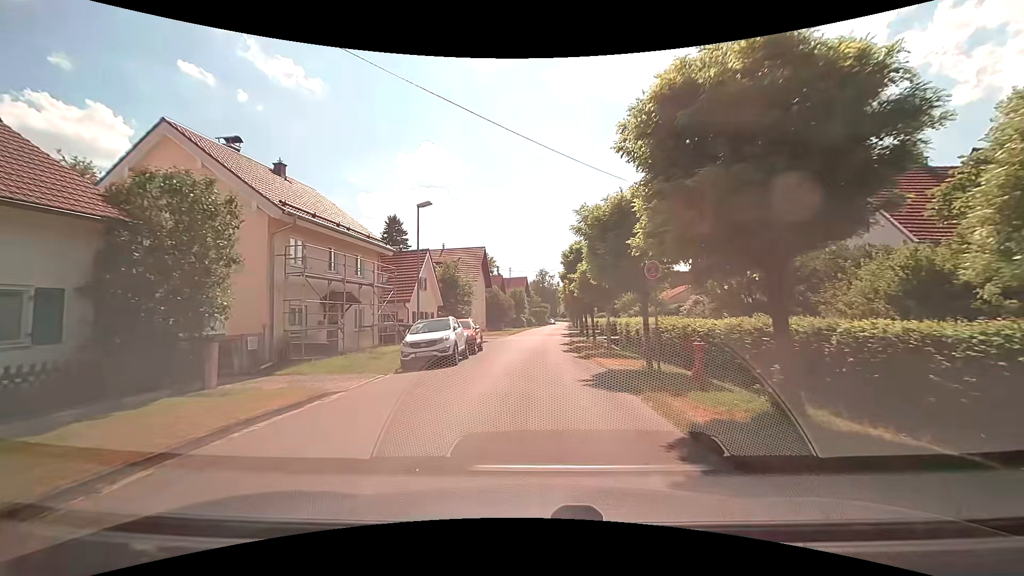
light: Day
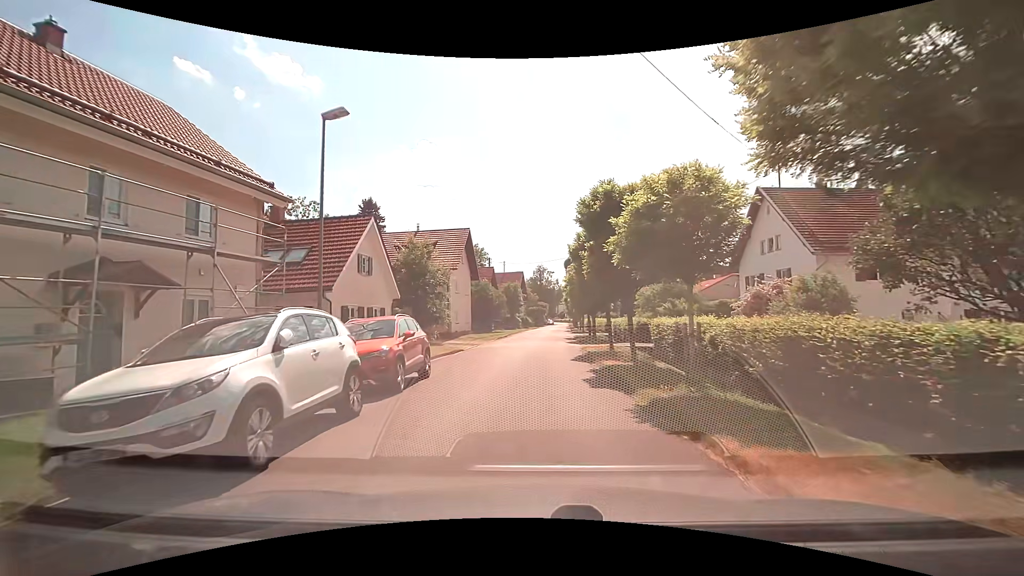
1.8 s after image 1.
(0.0, +11.7) m; 0°
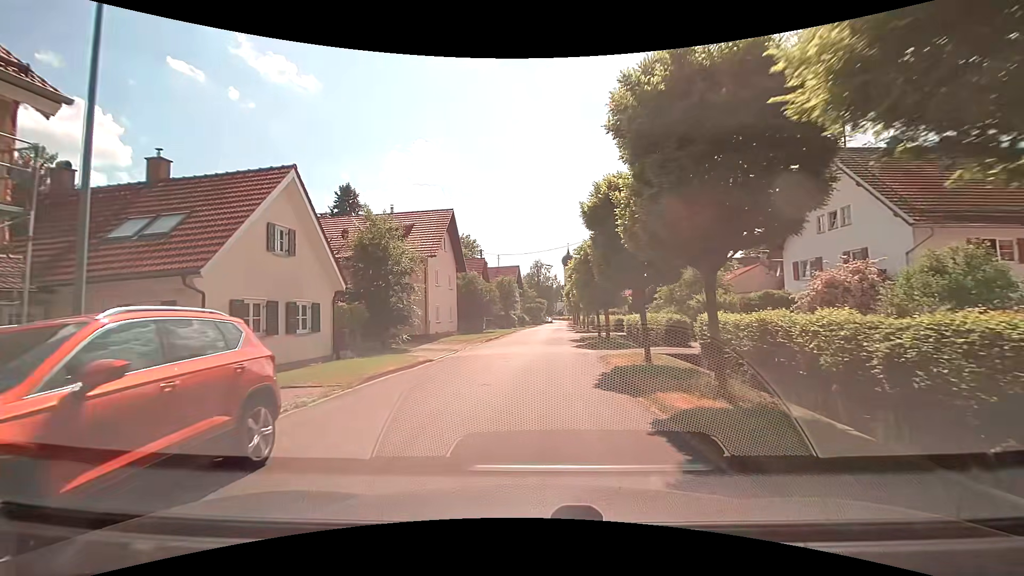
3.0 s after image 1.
(+0.1, +7.6) m; 0°
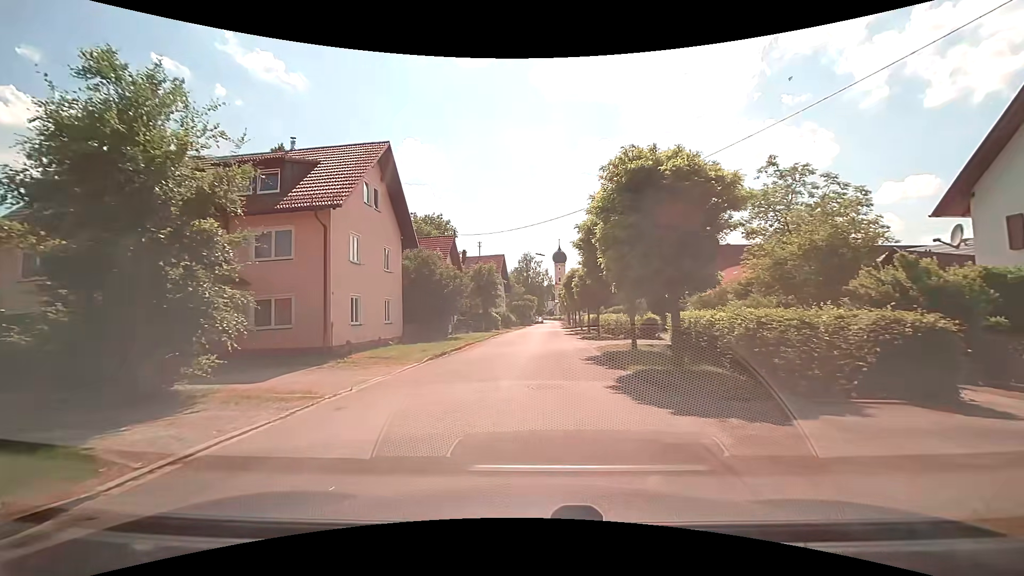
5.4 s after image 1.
(+0.3, +14.9) m; +2°
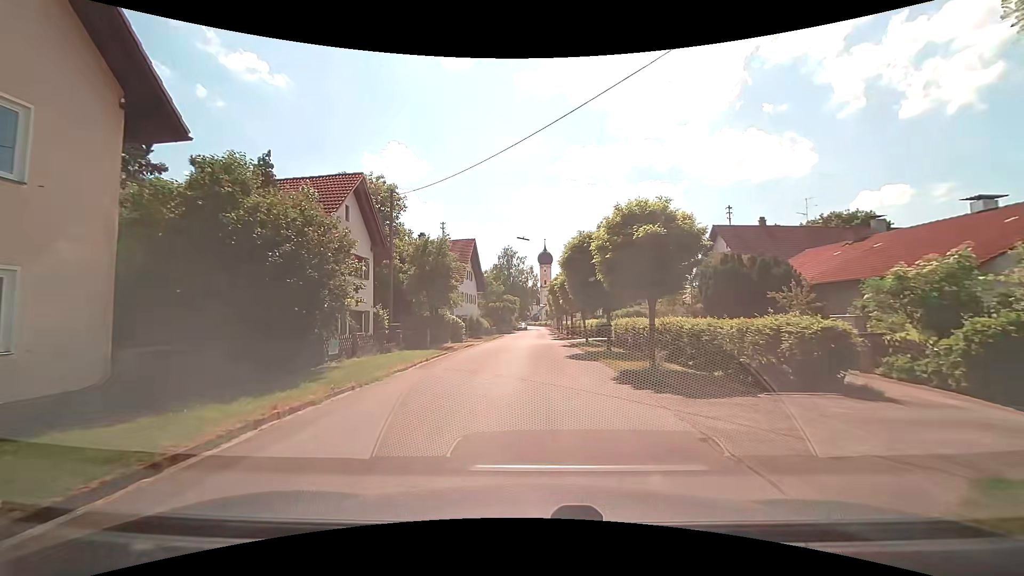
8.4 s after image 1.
(+0.1, +18.7) m; +2°
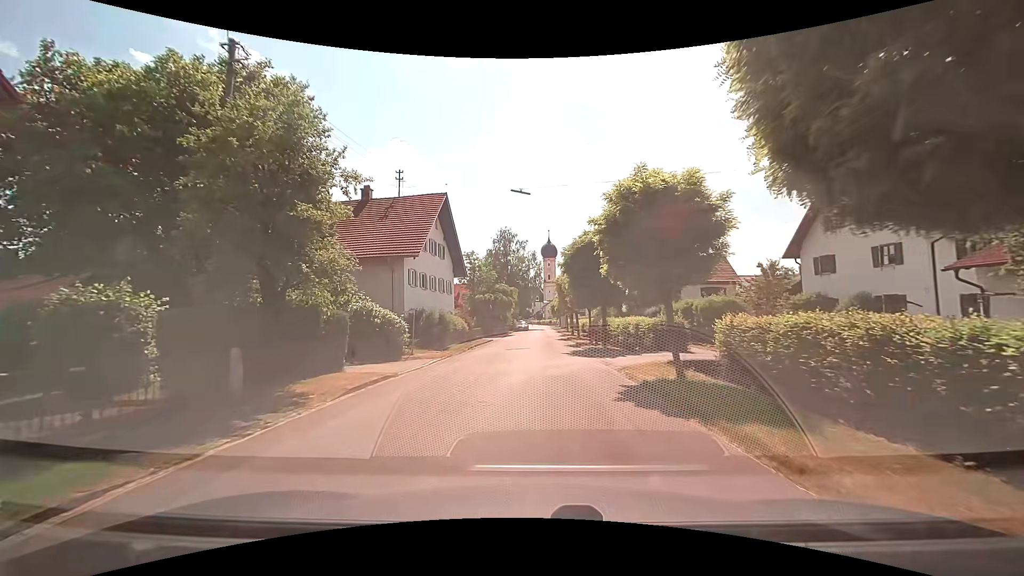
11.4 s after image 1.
(-0.3, +19.4) m; -1°
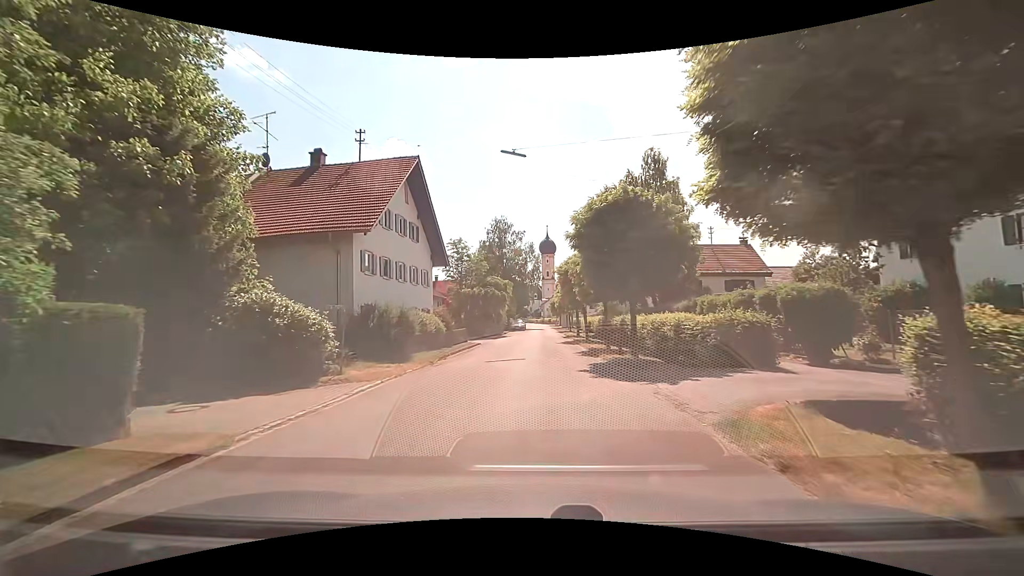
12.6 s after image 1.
(0.0, +8.0) m; 0°
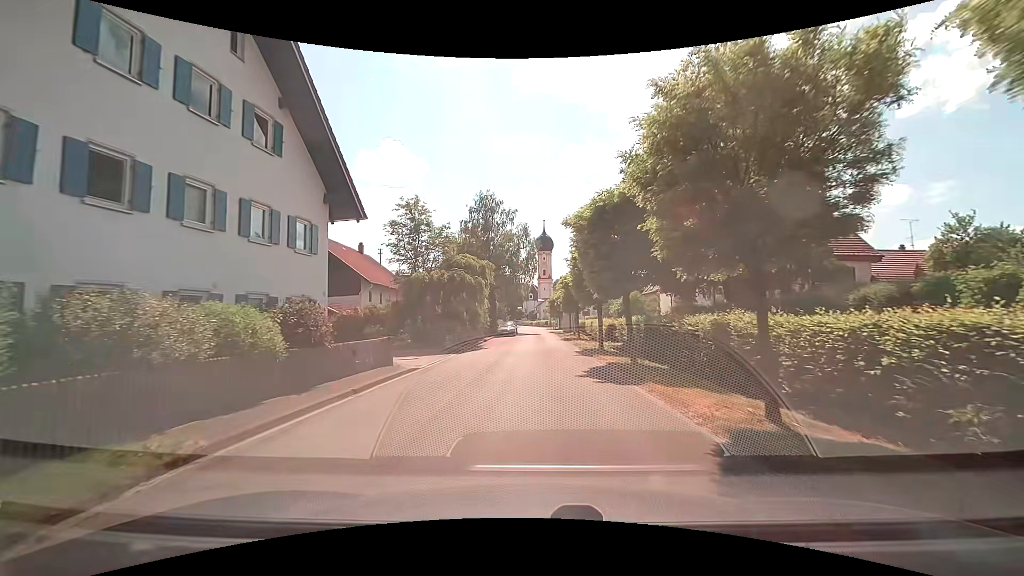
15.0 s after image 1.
(+0.1, +16.6) m; +1°
(0, +10) (0, +20) (0, +30) (0, +40) (0, +50) (0, +60) (0, +70) (0, +80) (0, +90) (-1, +100) m
